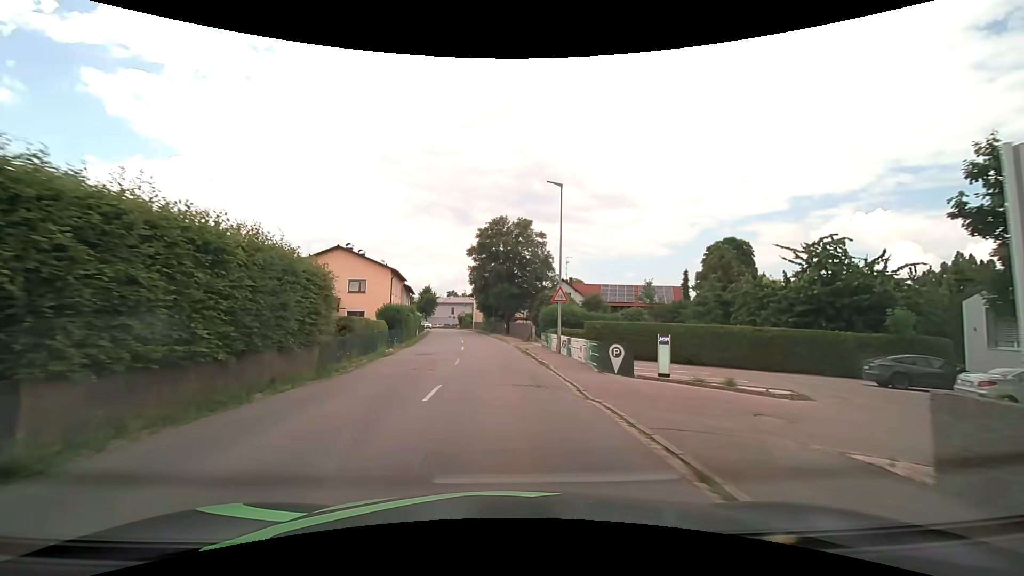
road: secondary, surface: asphalt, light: Day
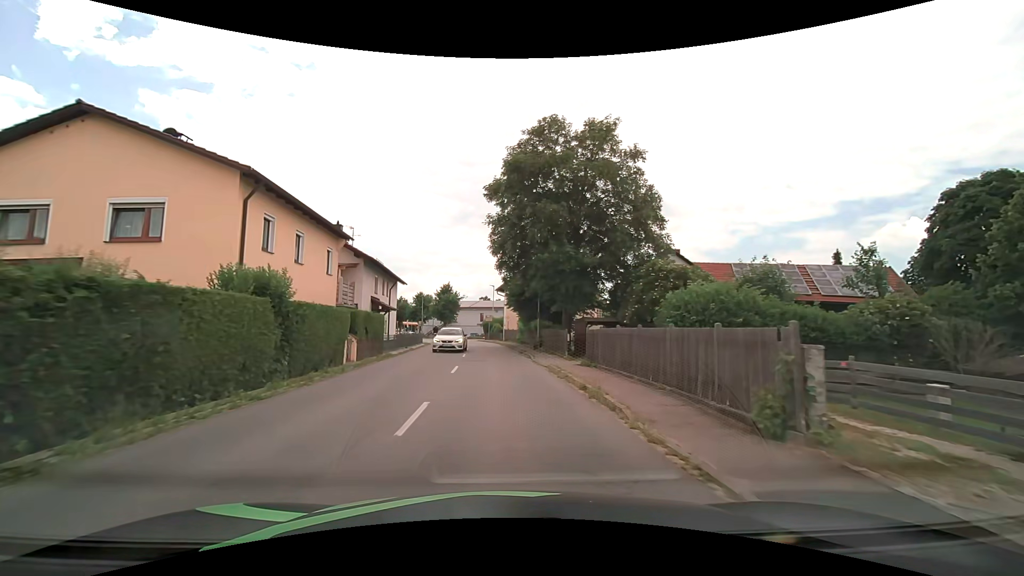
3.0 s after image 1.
(-0.9, +30.5) m; -4°
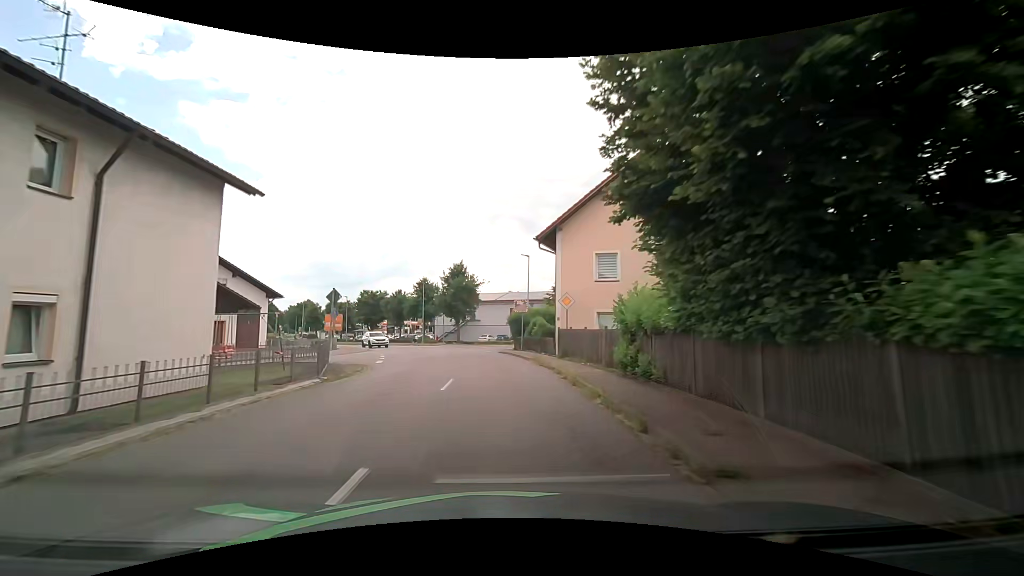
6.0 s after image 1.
(-0.8, +31.5) m; -3°
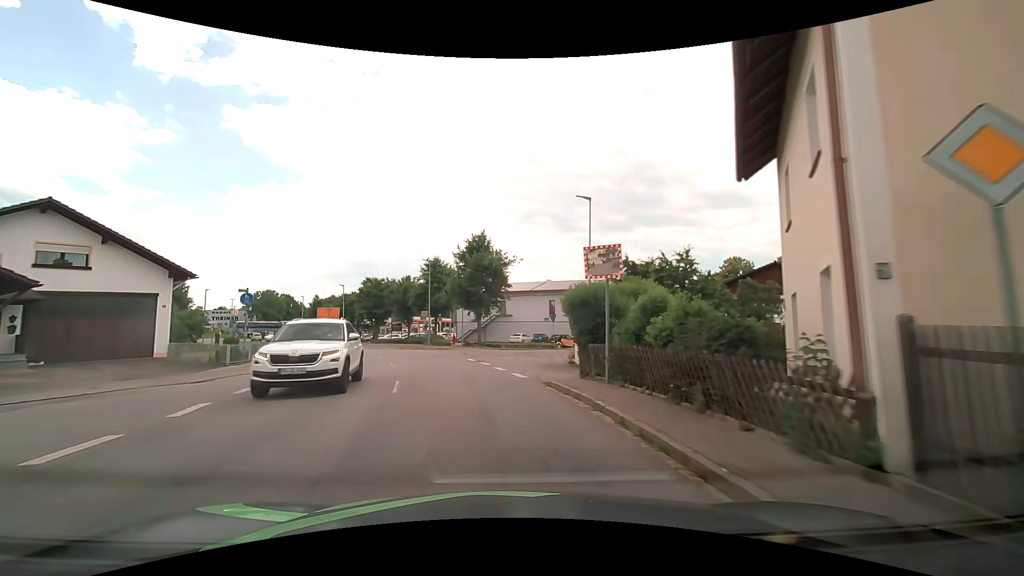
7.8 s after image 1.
(-0.5, +19.3) m; -4°
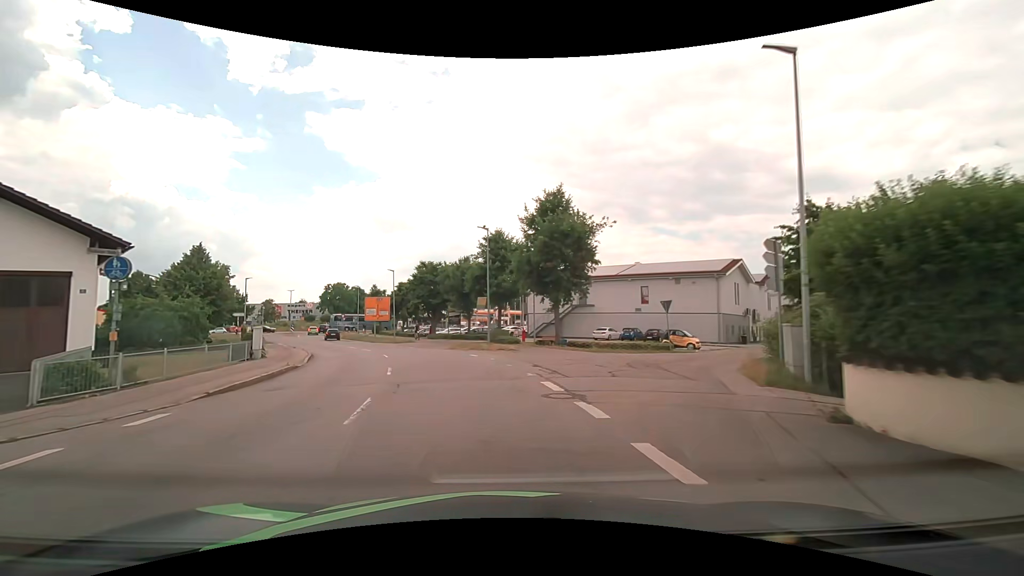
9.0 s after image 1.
(-0.8, +12.9) m; -8°
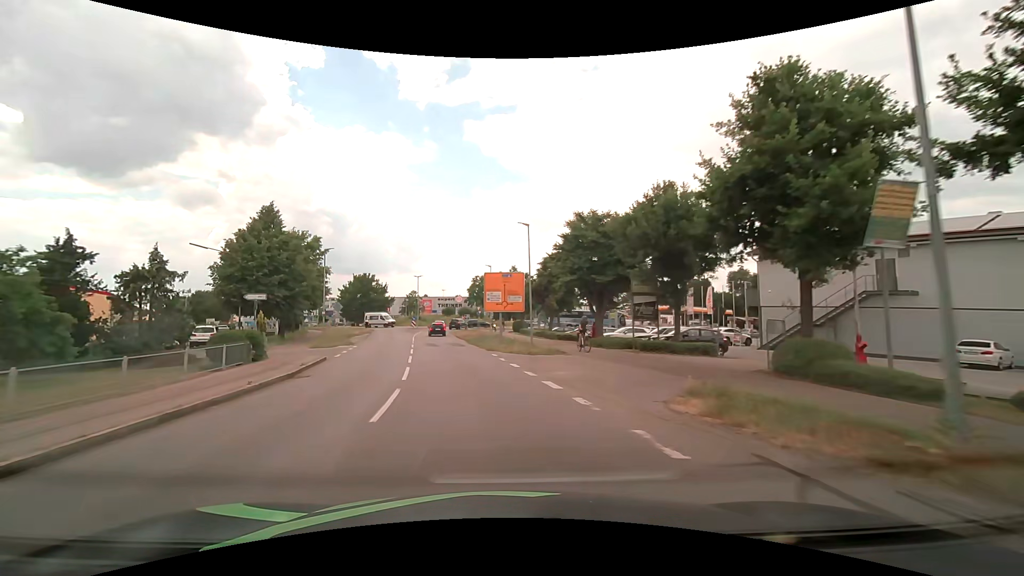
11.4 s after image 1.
(-4.3, +25.7) m; -18°
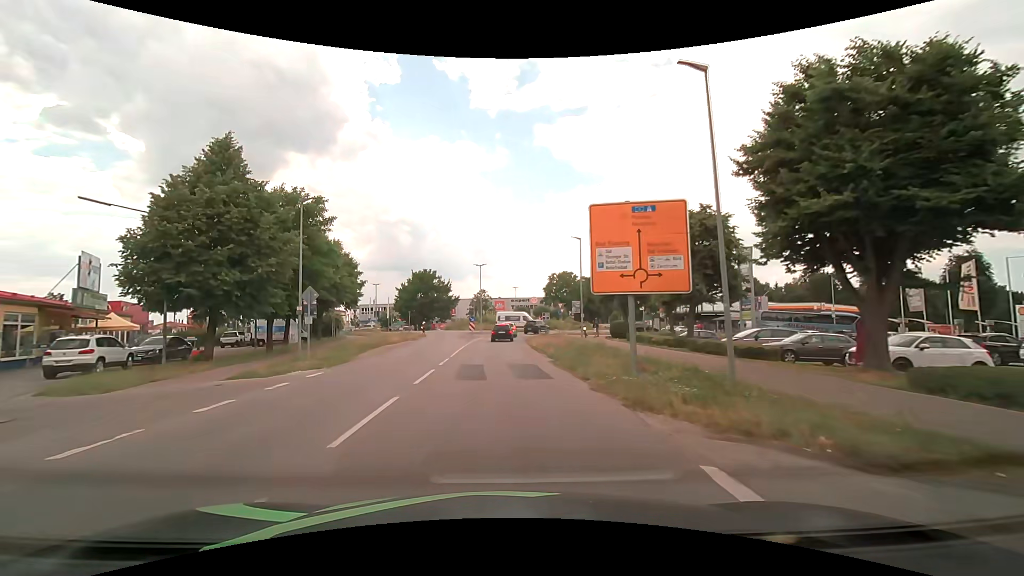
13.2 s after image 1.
(-1.7, +19.7) m; -9°
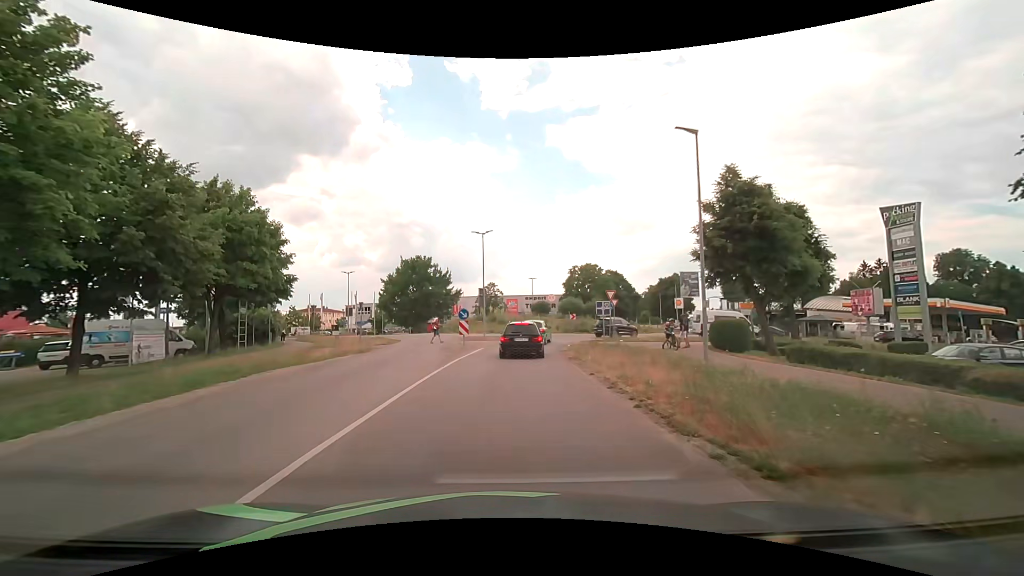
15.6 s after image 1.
(-0.5, +21.1) m; -1°
